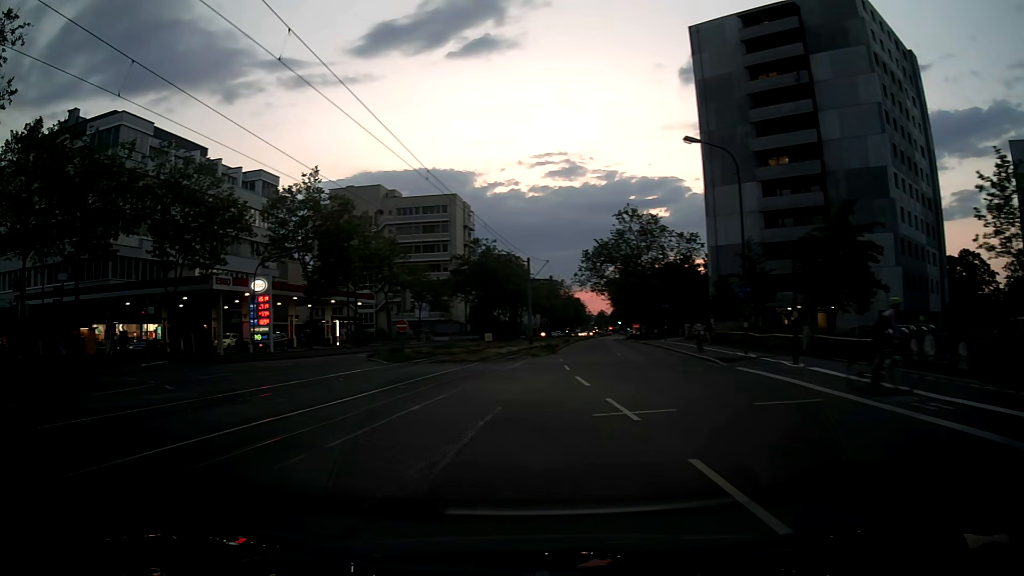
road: tertiary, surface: asphalt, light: Dusk
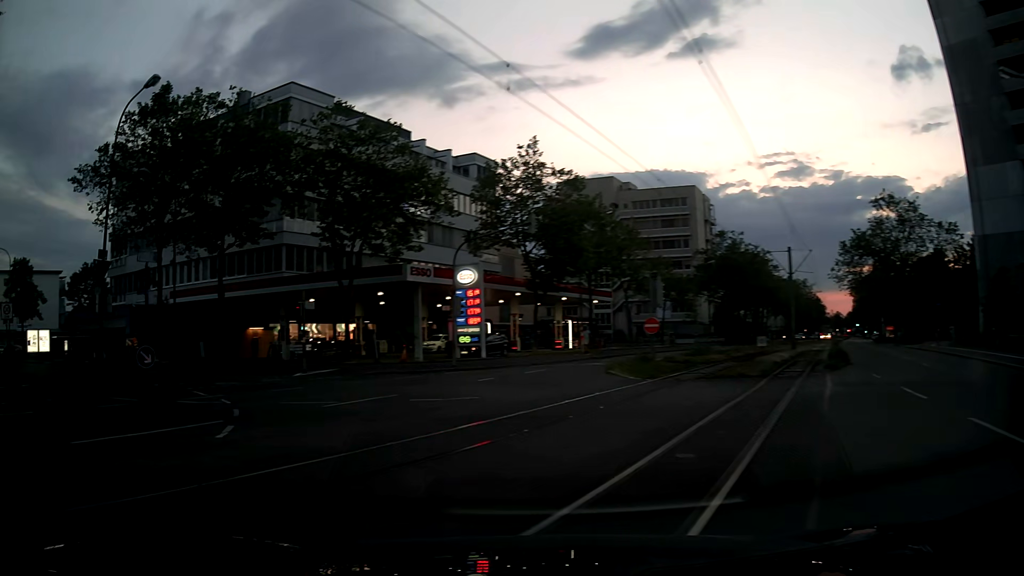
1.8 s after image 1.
(-1.4, +8.8) m; -19°
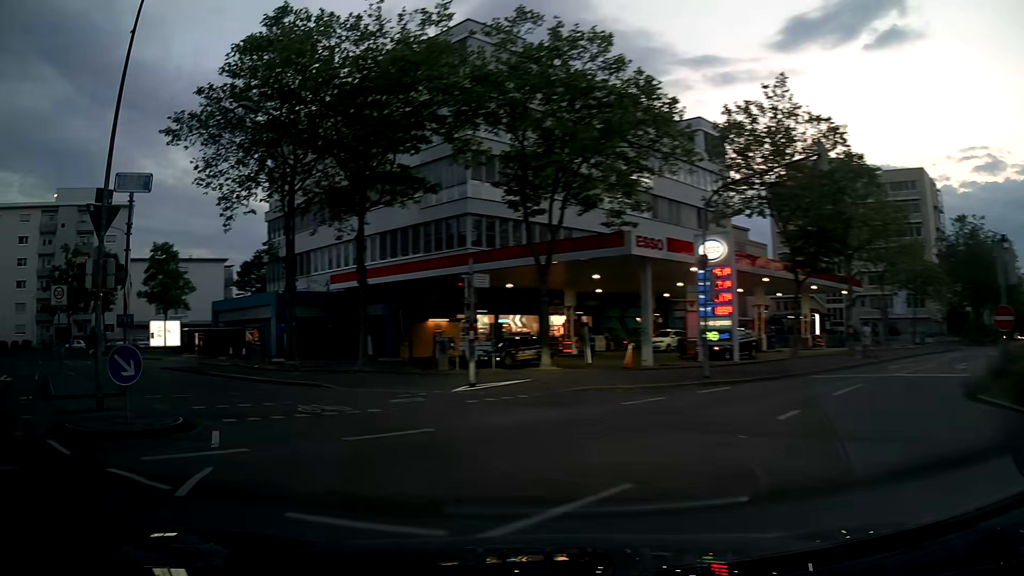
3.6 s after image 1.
(-1.6, +10.0) m; -20°
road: residential
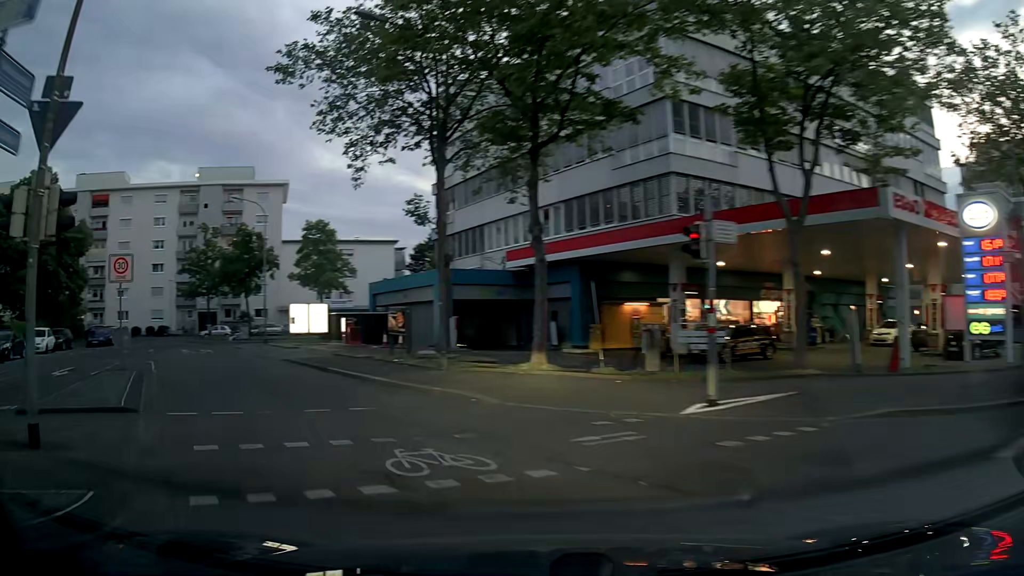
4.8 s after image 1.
(-0.7, +6.8) m; -14°
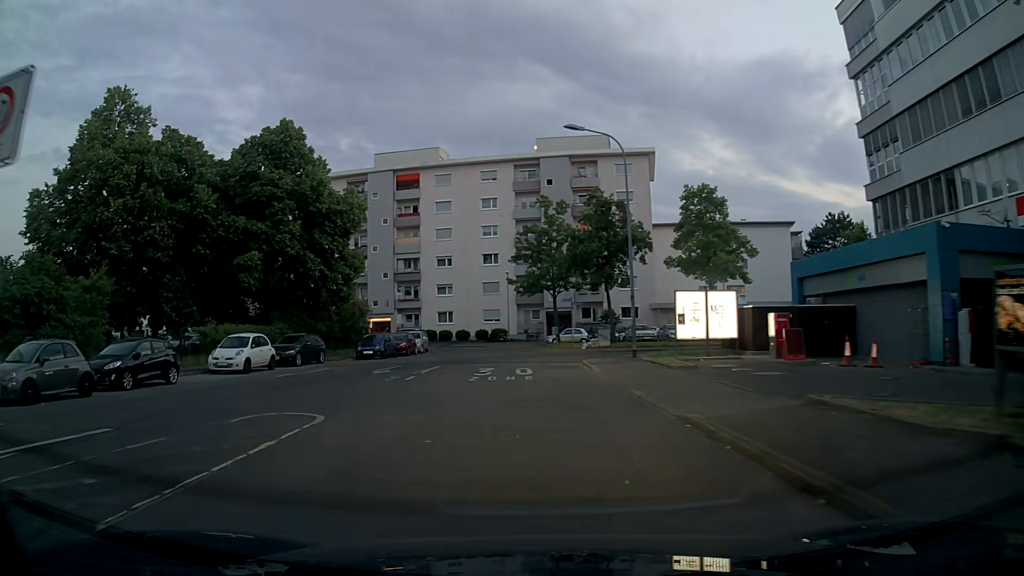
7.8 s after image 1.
(-5.4, +15.5) m; -32°
